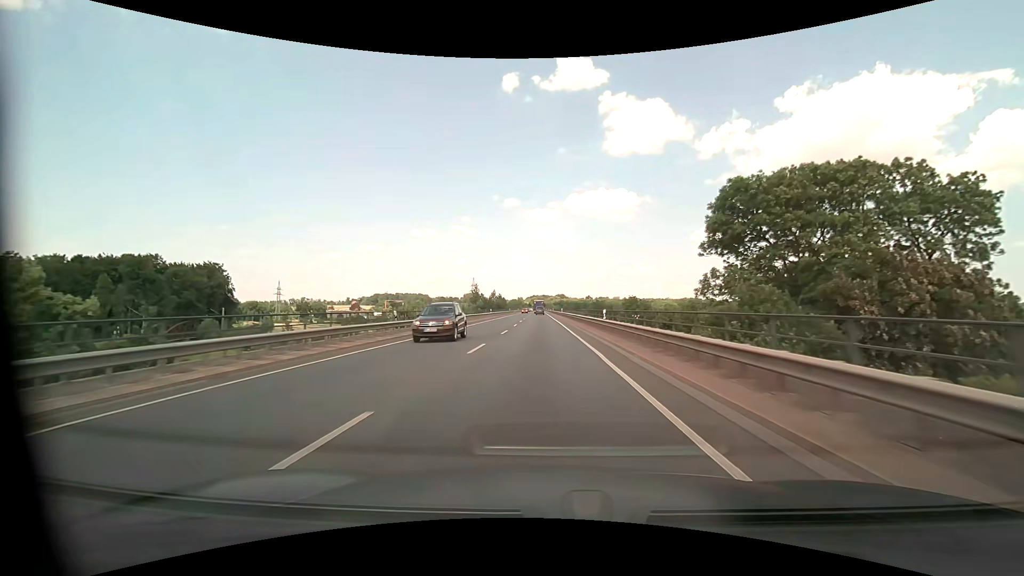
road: primary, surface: asphalt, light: Day
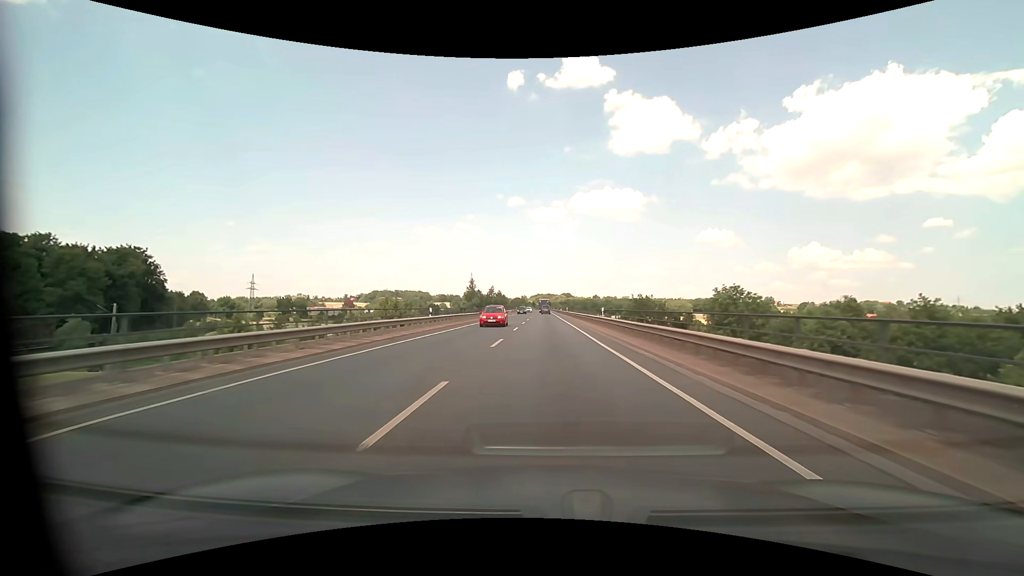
(-0.8, +46.4) m; -1°
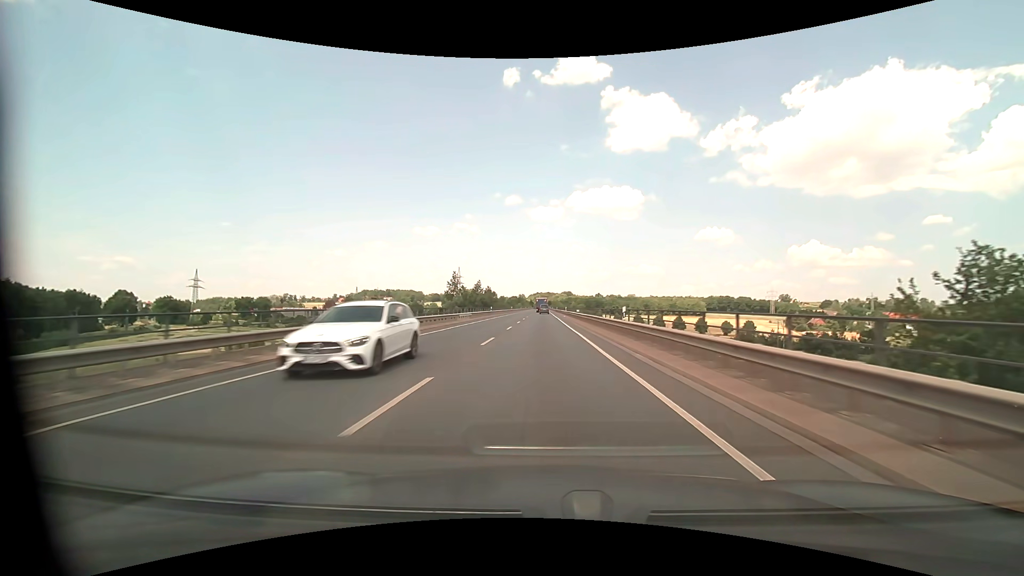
(+0.4, +59.7) m; 0°
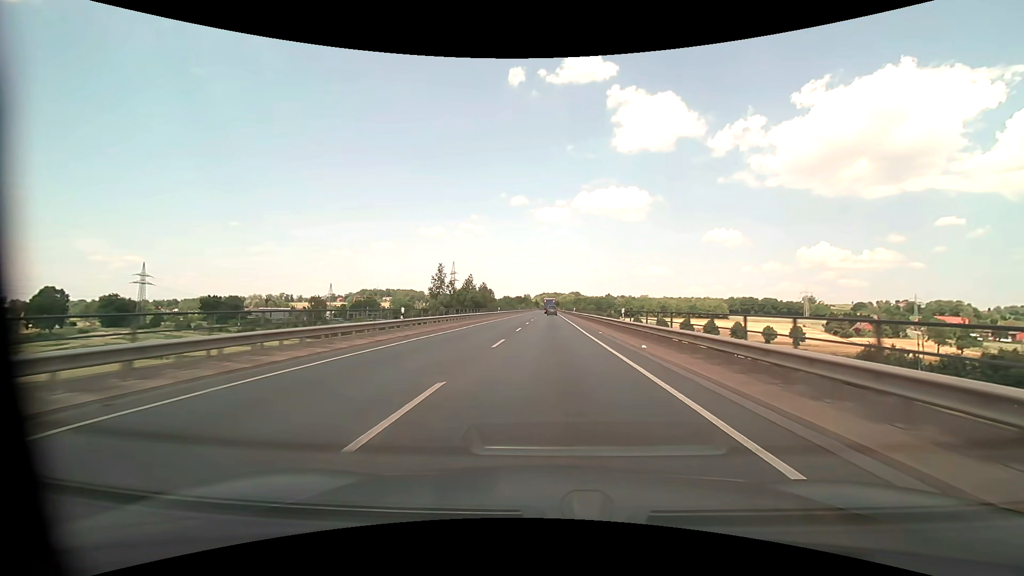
(-0.4, +48.7) m; -1°
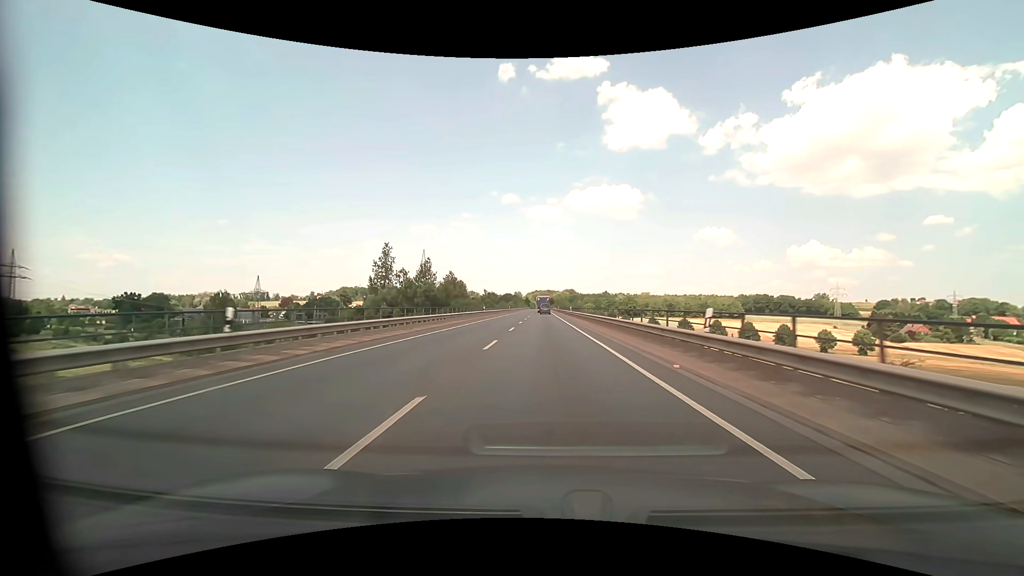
(+0.4, +61.6) m; +1°
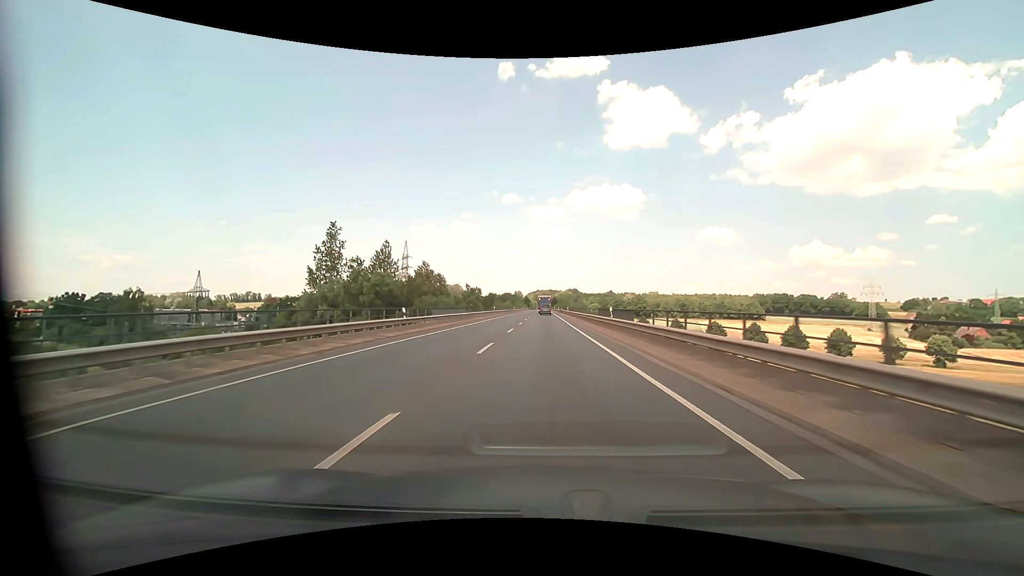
(-0.1, +37.1) m; 0°
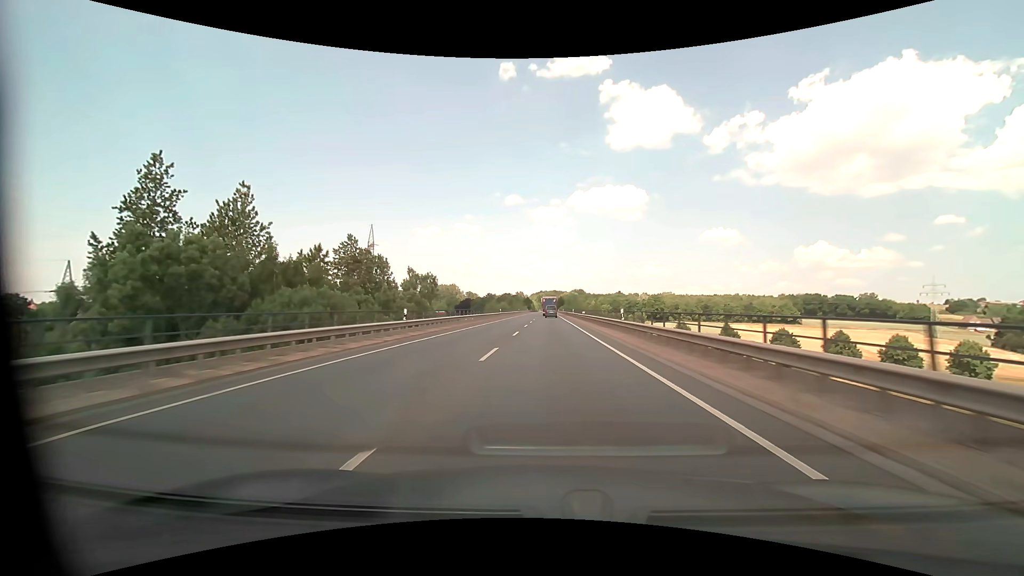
(-0.2, +49.6) m; 0°
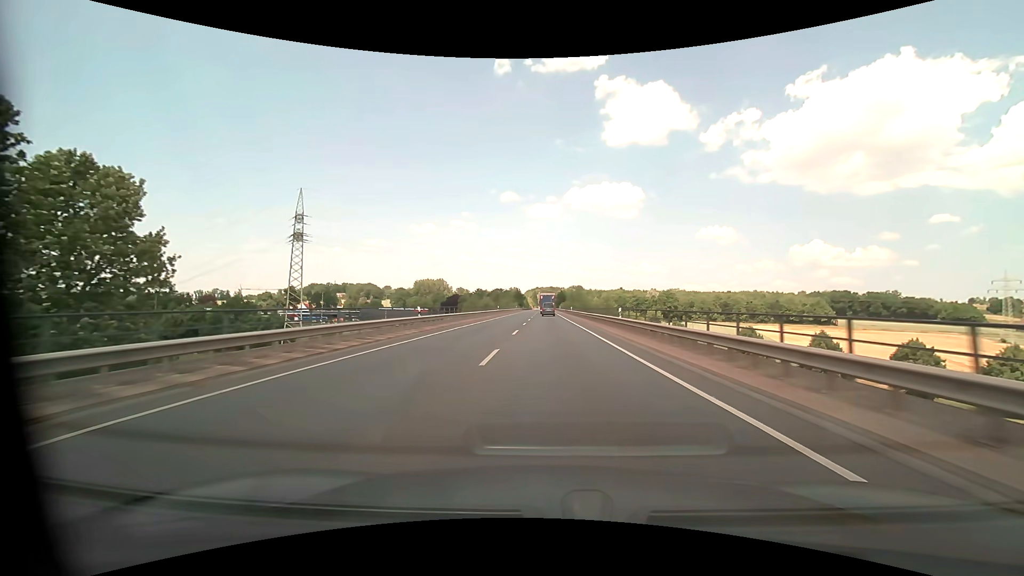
(-0.1, +49.5) m; 0°
(0, +10) (0, +20) (0, +30) (0, +40) (0, +50) (+1, +60) (+1, +70) (+1, +80) (+1, +90) (+1, +100) m
